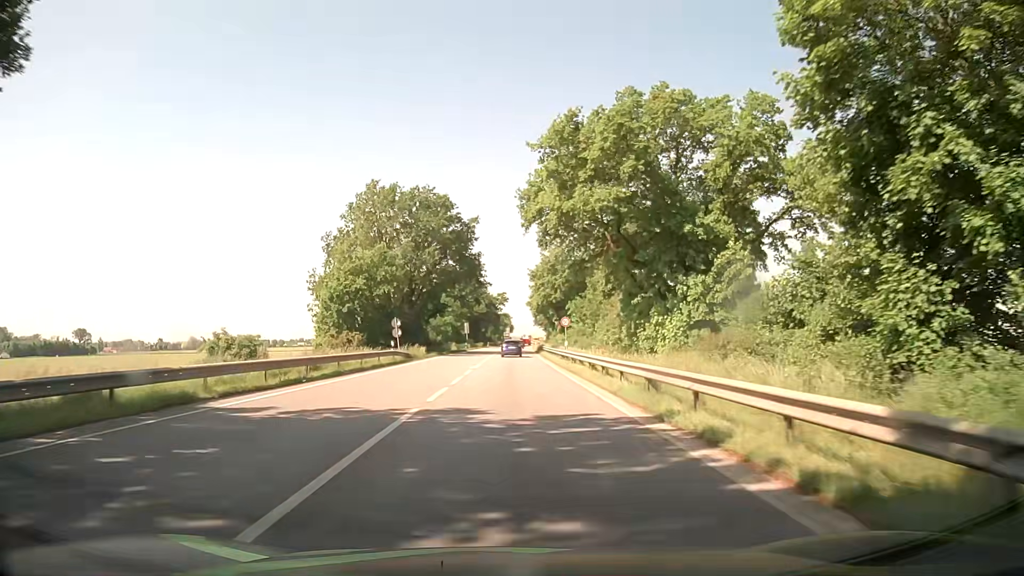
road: primary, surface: asphalt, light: Day
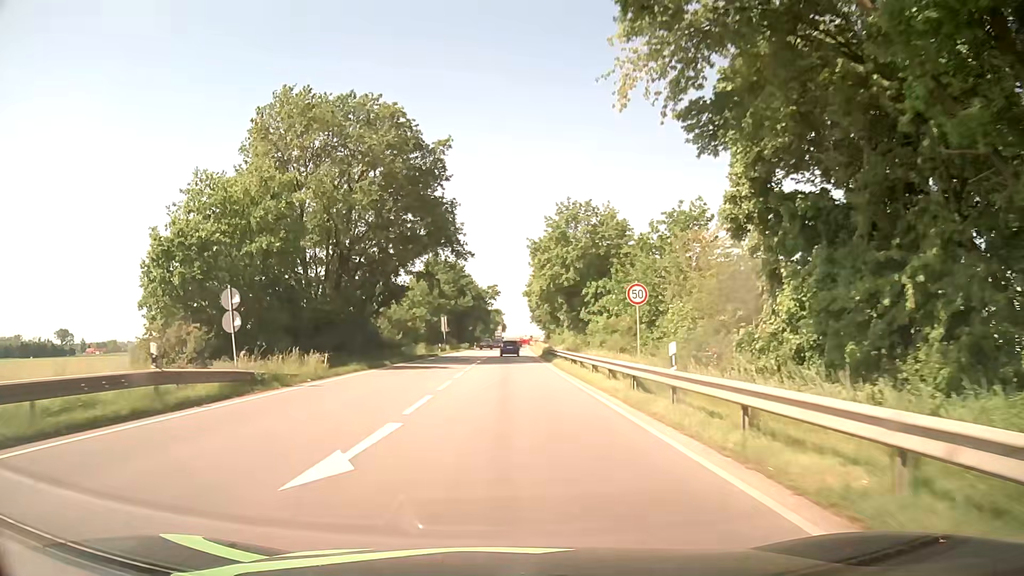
(+0.1, +26.5) m; 0°
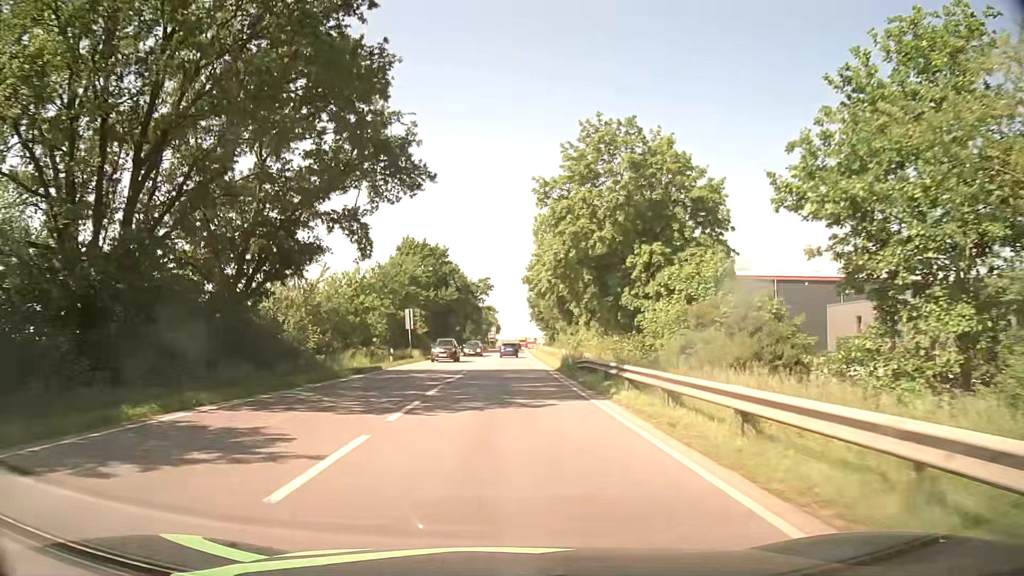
(+0.3, +24.5) m; +1°
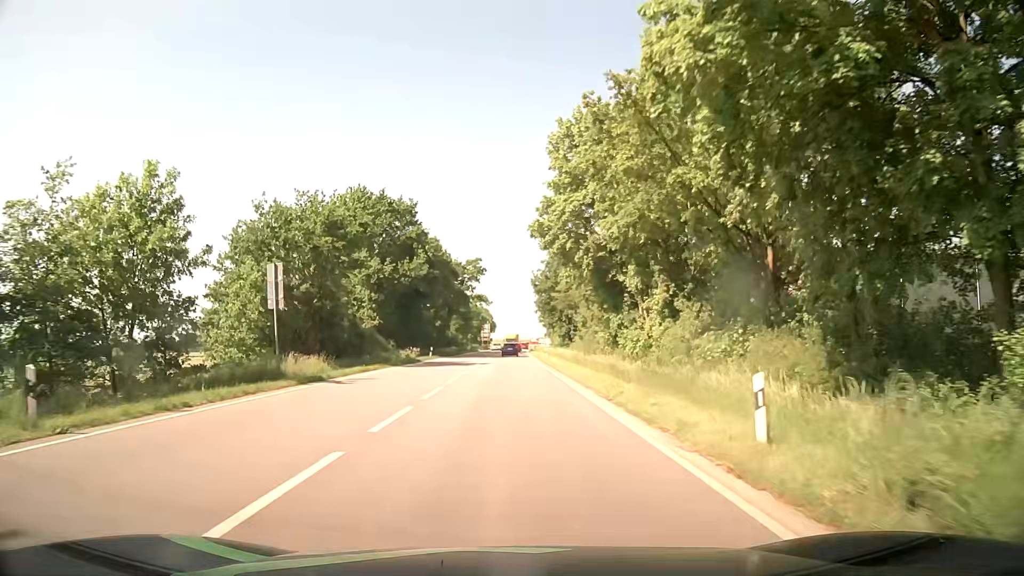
(0.0, +31.4) m; 0°
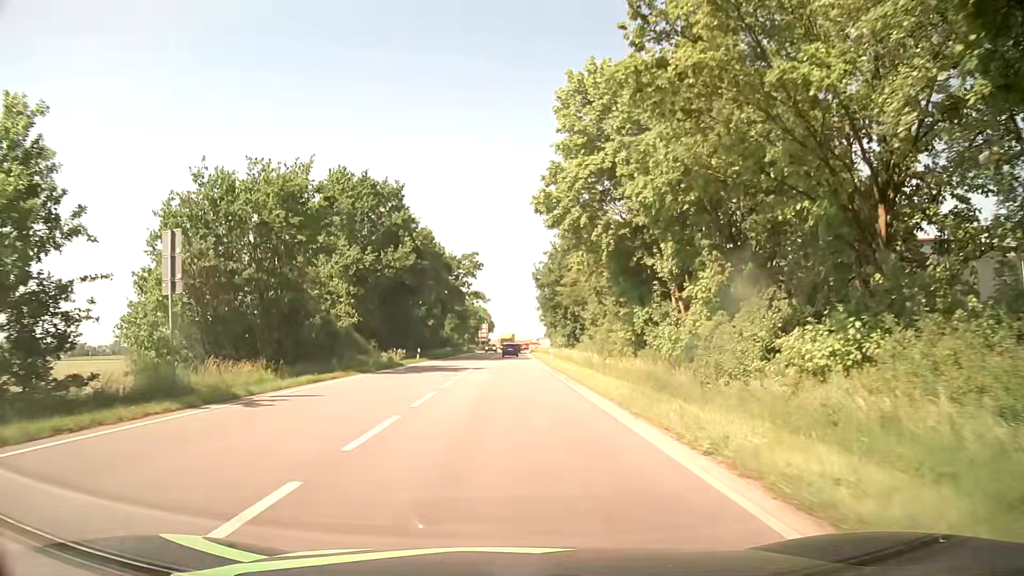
(0.0, +7.8) m; 0°
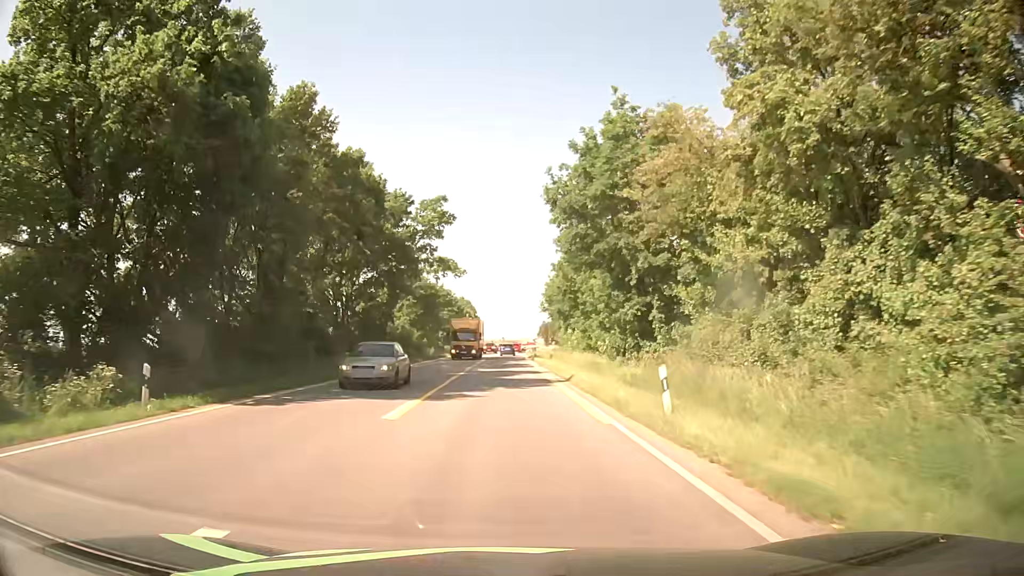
(+0.2, +38.4) m; +1°
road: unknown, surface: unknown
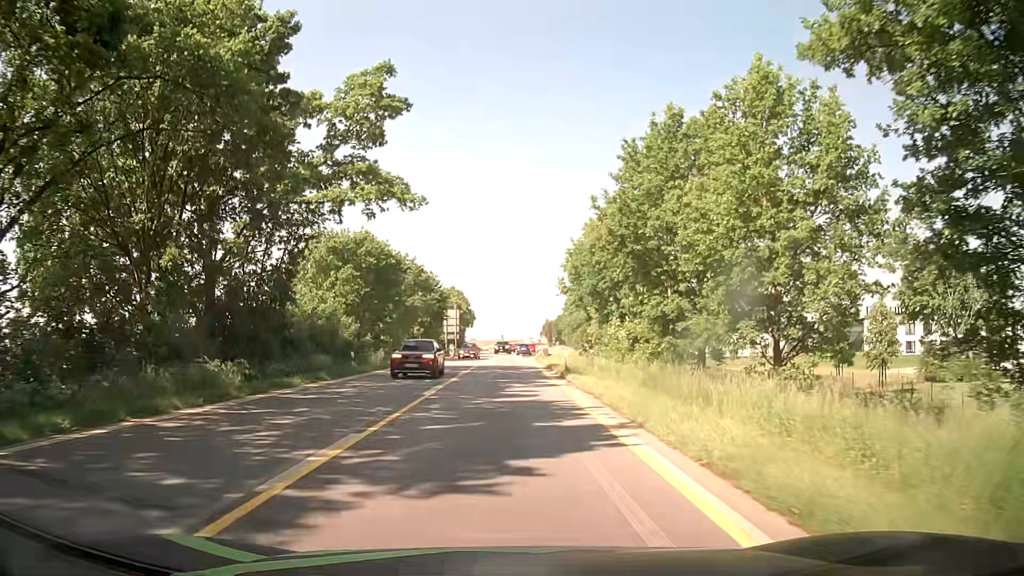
(-0.1, +30.5) m; +1°
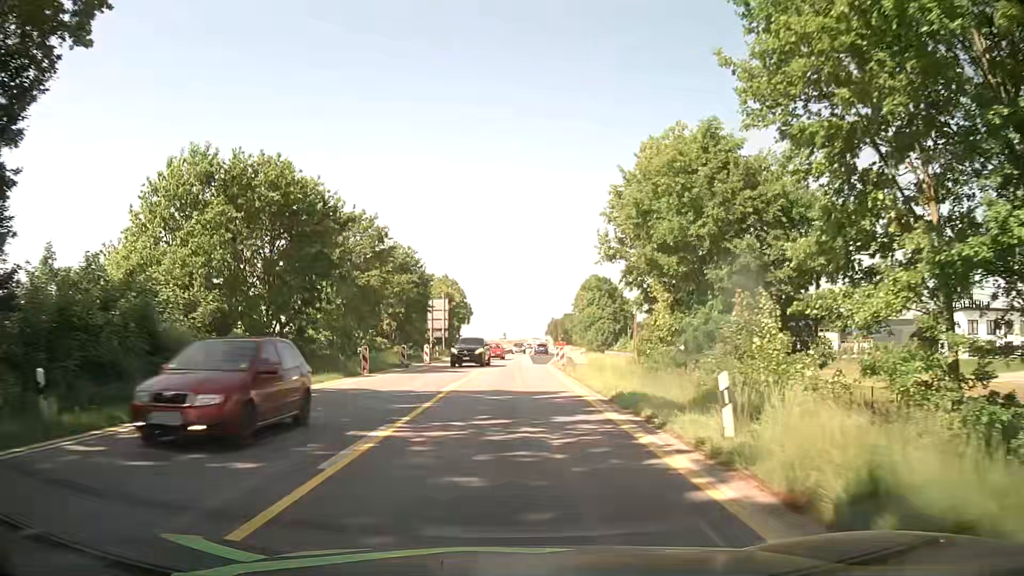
(-0.4, +22.8) m; -1°
(0, +10) (0, +20) (0, +30) (+1, +40) (+1, +50) (+2, +60) (+3, +70) (+4, +80) (+5, +90) (+5, +100) m
